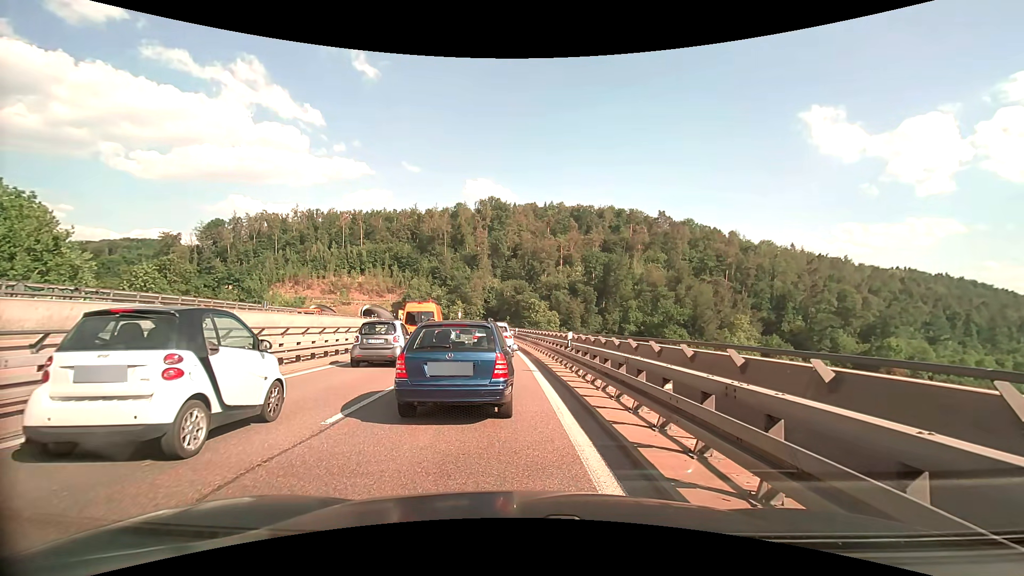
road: trunk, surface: asphalt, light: Day
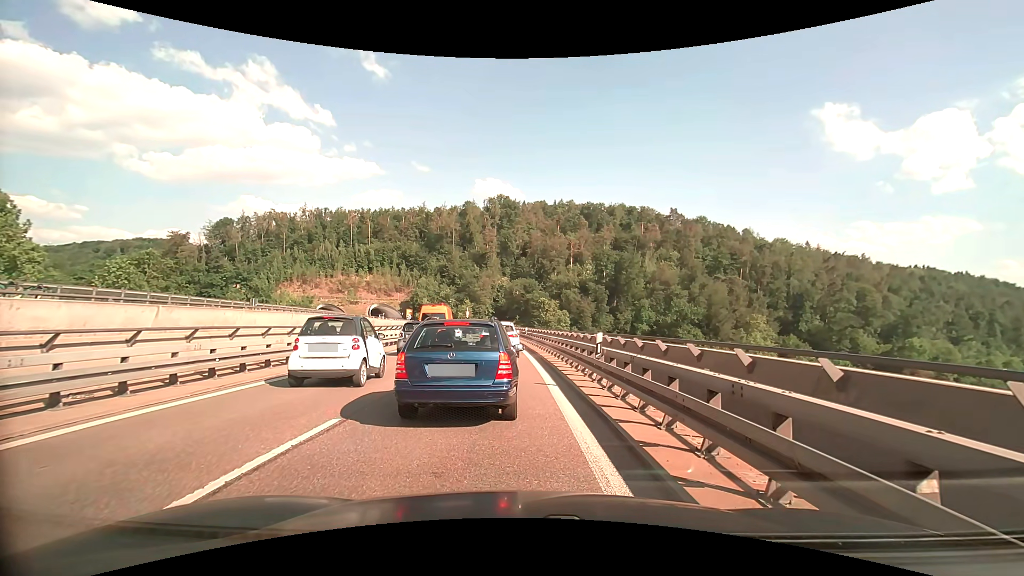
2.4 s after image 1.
(0.0, +4.0) m; 0°
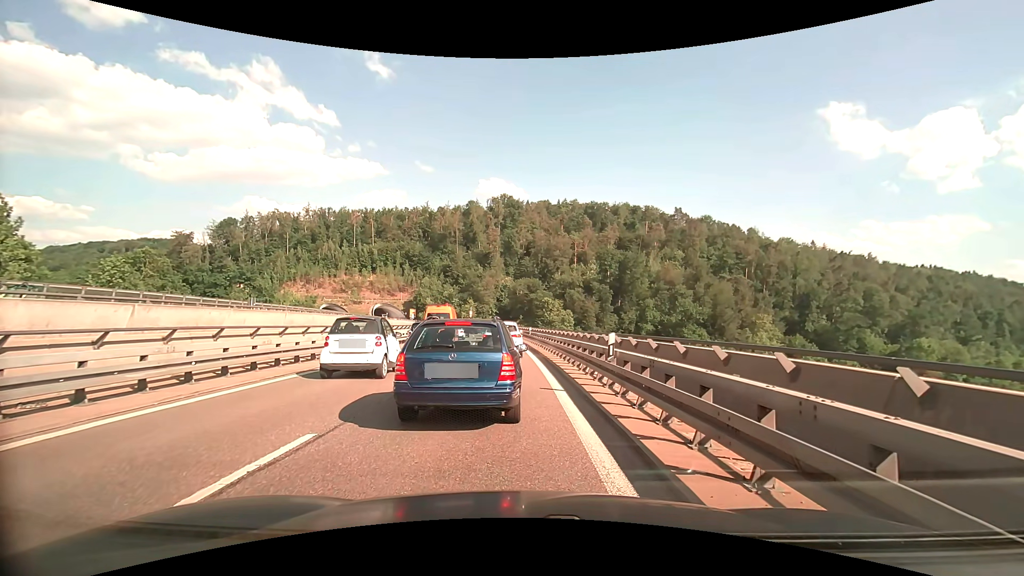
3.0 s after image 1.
(0.0, +1.0) m; -1°
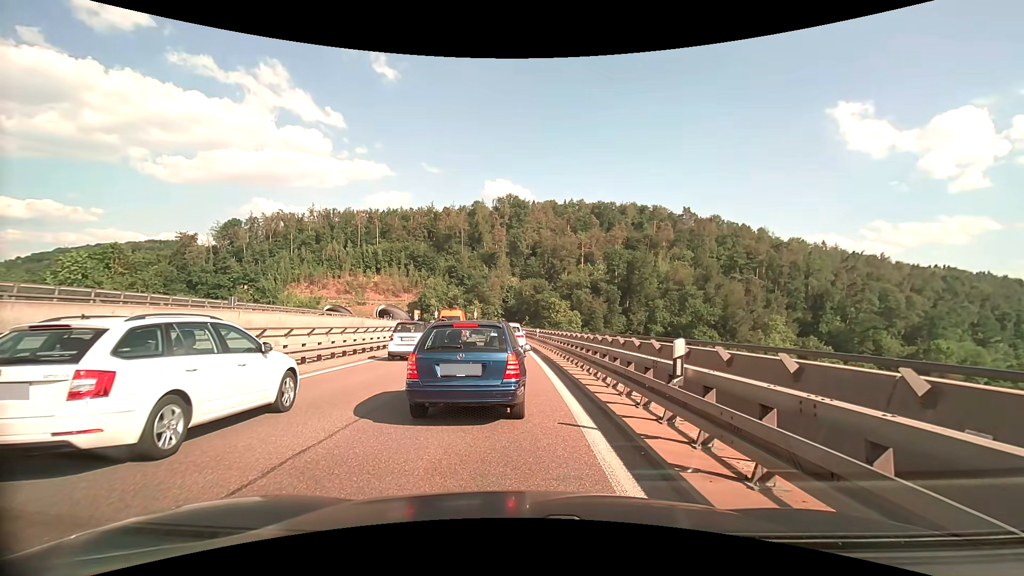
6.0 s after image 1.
(-0.1, +3.9) m; 0°
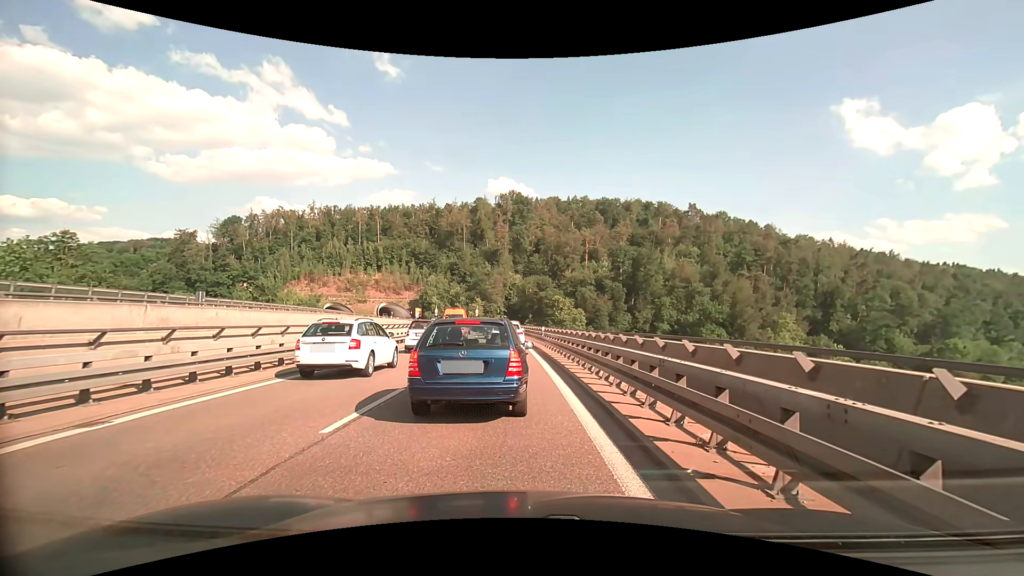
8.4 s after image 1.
(-0.1, +4.3) m; -1°
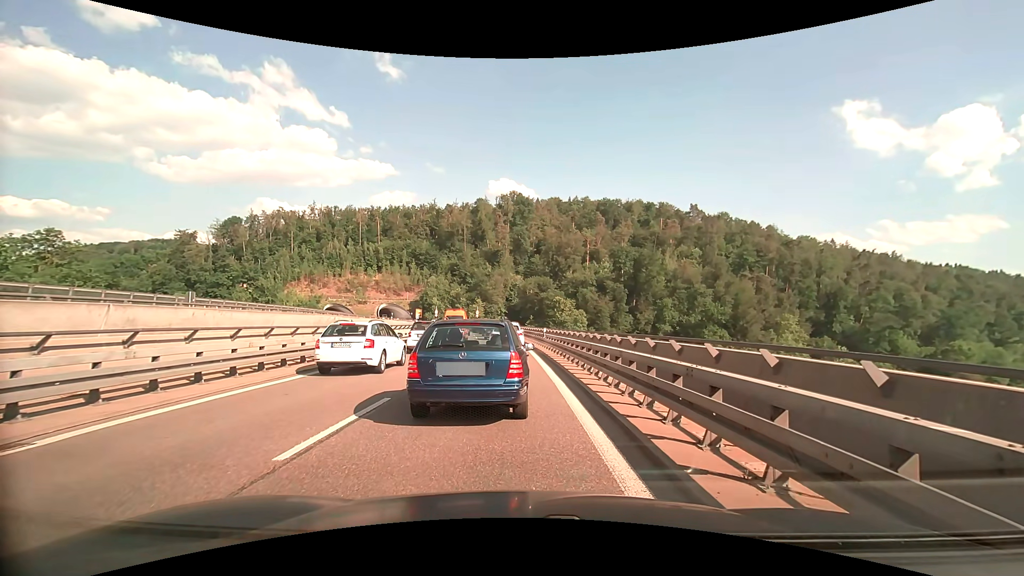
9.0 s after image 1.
(0.0, +1.2) m; 0°
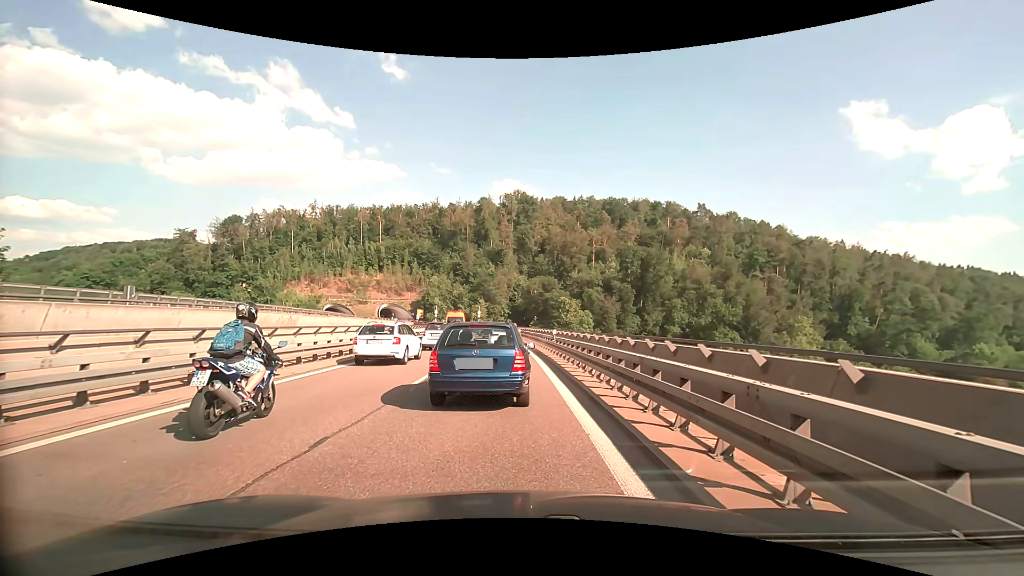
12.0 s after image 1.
(0.0, +5.6) m; -1°
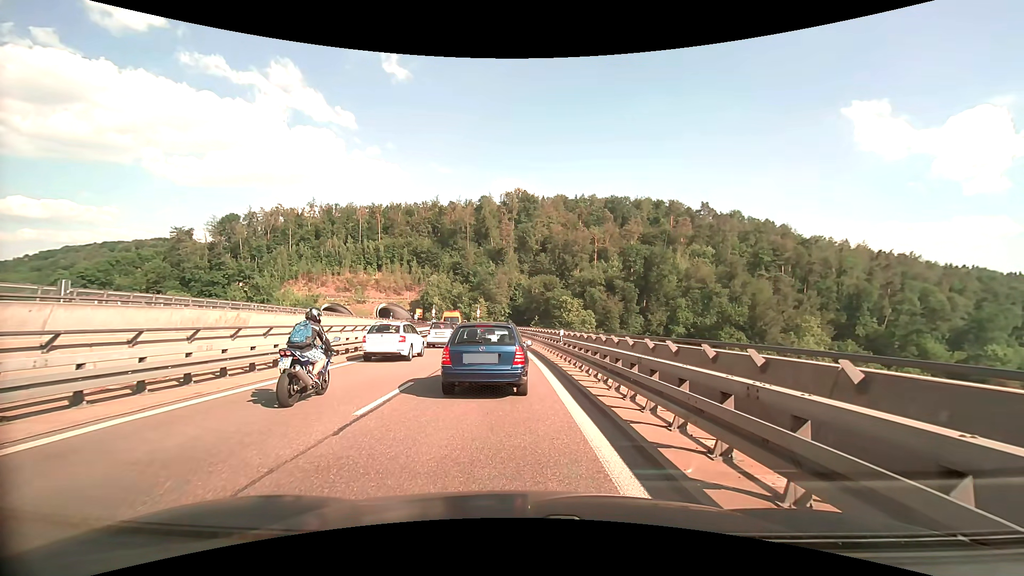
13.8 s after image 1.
(0.0, +4.1) m; 0°
